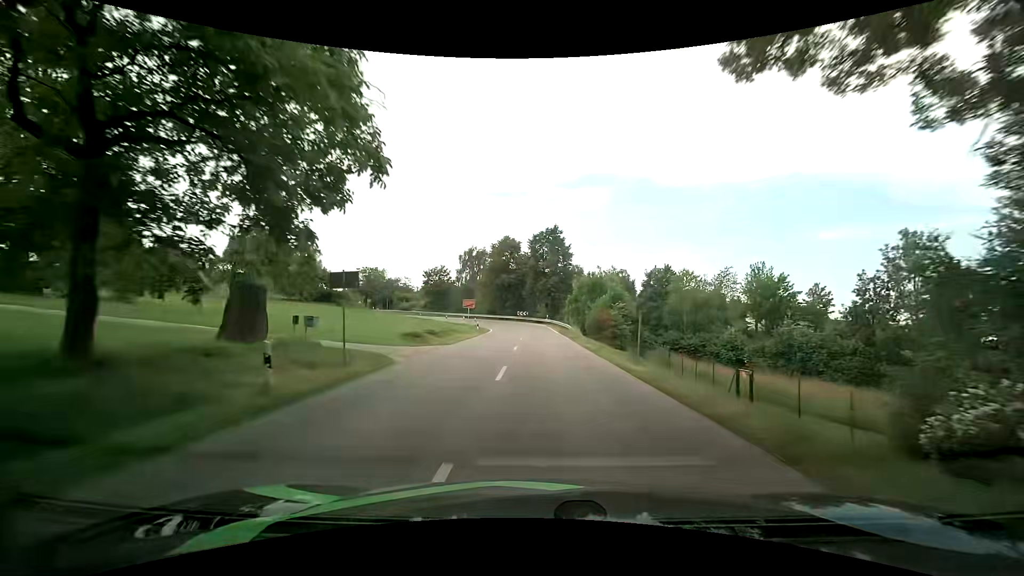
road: tertiary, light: Day
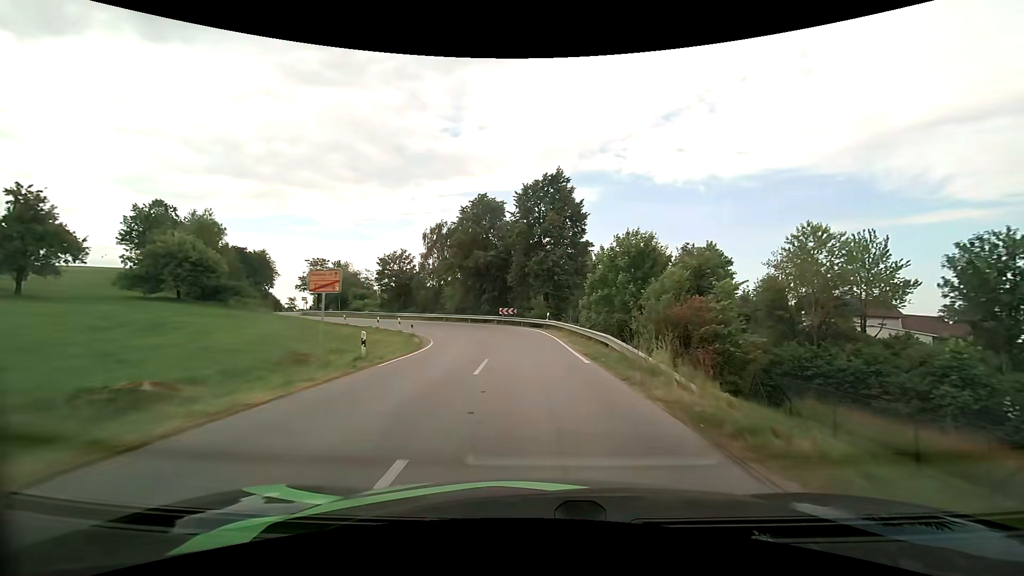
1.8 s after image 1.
(+0.4, +27.0) m; +1°
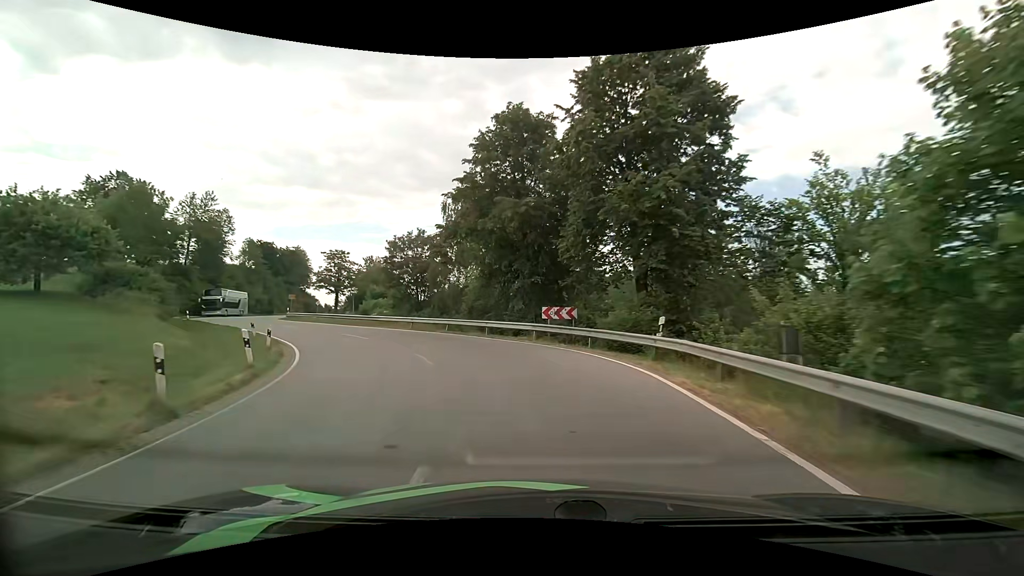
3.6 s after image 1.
(-0.7, +22.7) m; -7°
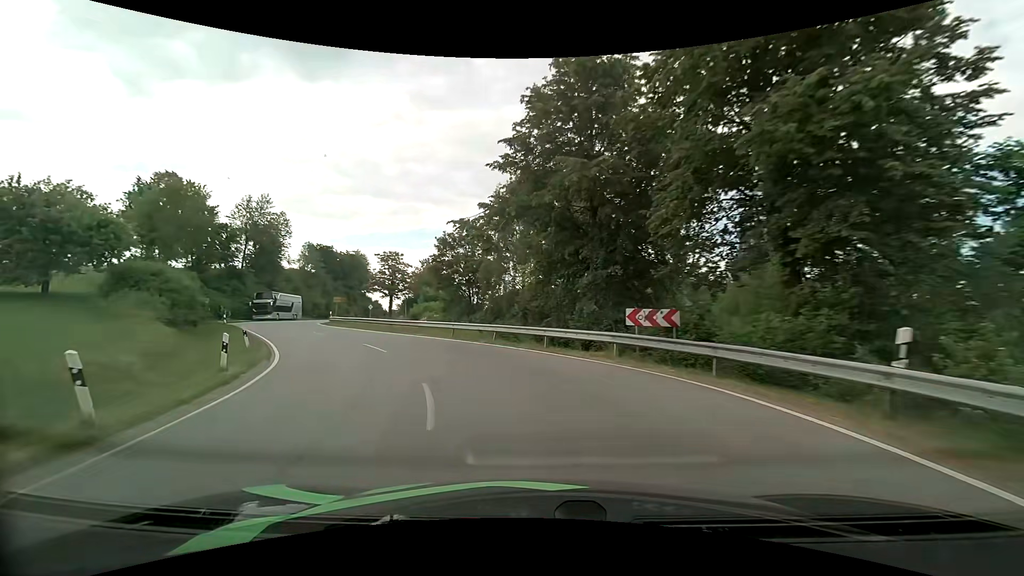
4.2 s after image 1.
(-0.4, +6.6) m; -7°
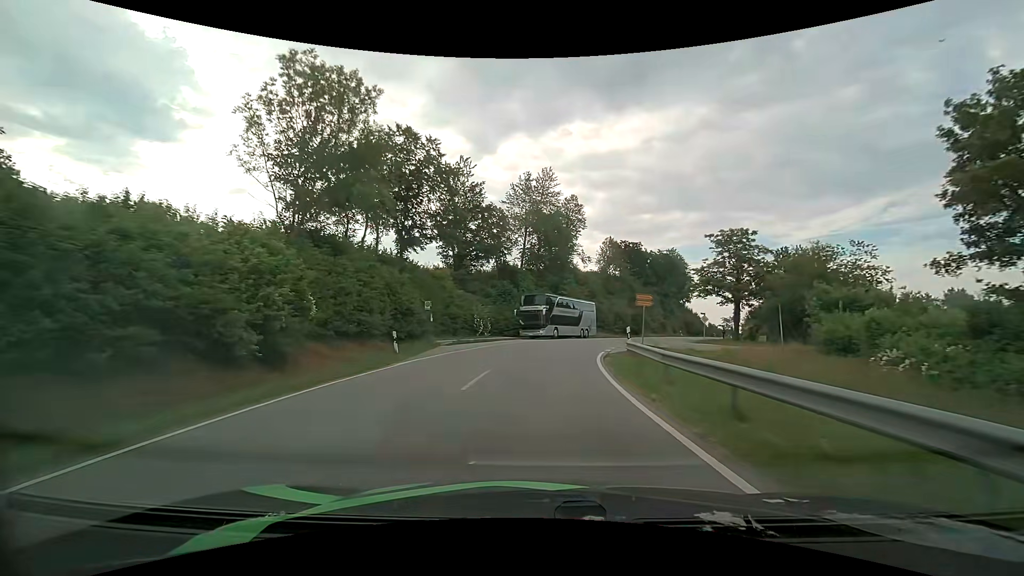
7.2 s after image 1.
(-11.3, +30.3) m; -35°
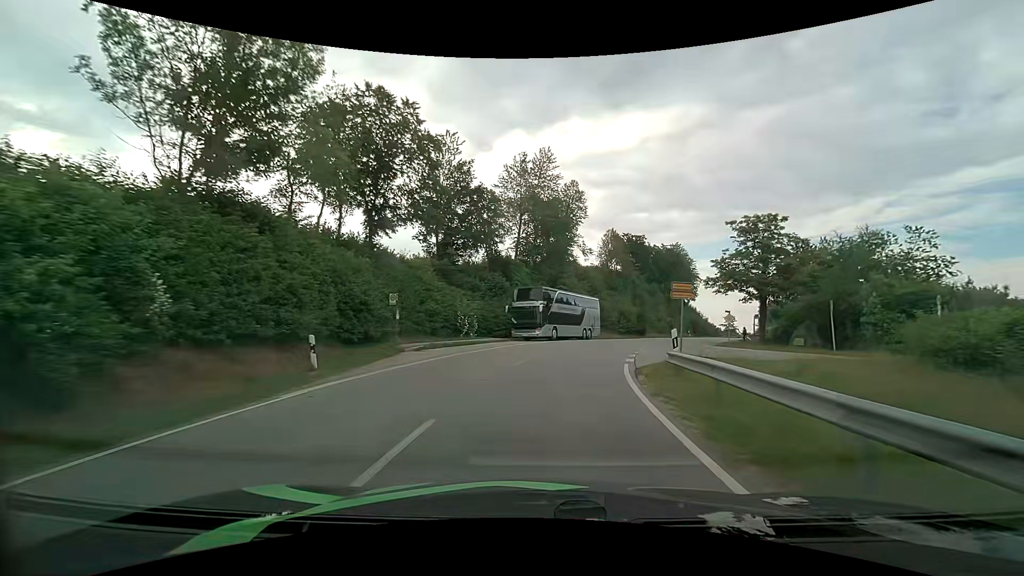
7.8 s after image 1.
(0.0, +7.0) m; +1°
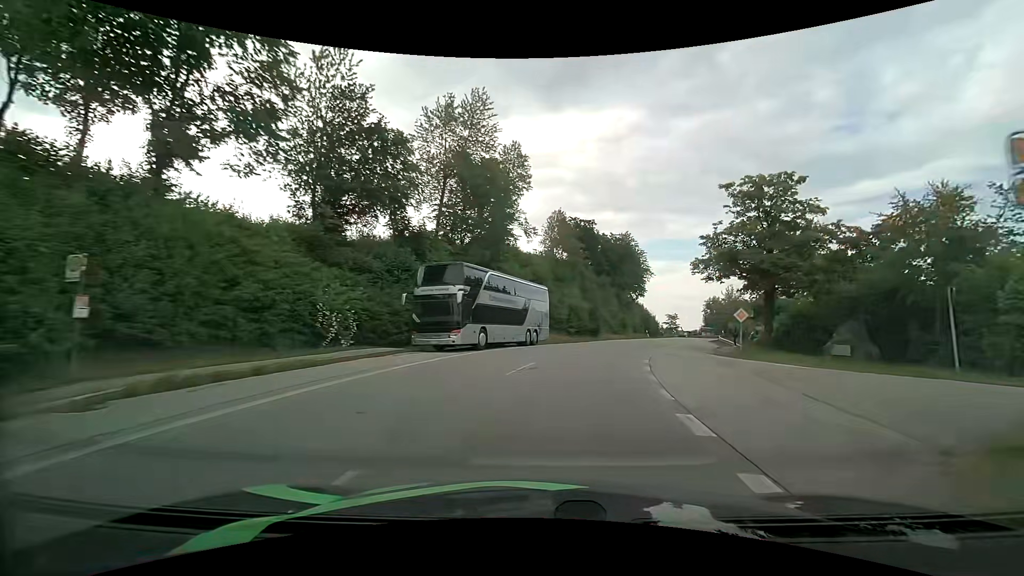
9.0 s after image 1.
(+0.6, +14.5) m; +6°
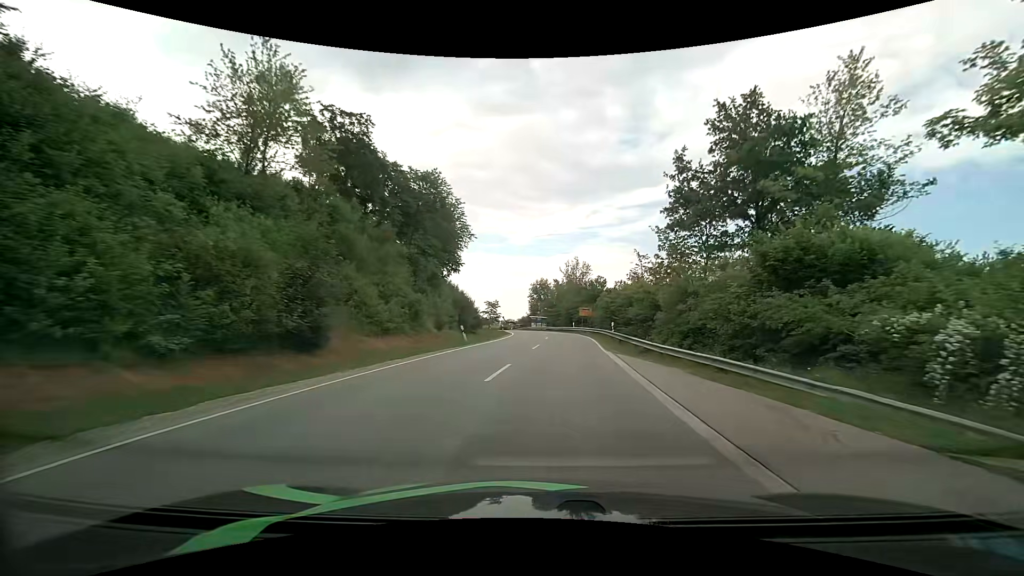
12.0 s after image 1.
(+7.7, +37.2) m; +21°
(0, +10) (+1, +20) (+1, +30) (+2, +40) (+2, +50) (+2, +60) (+1, +70) (-1, +80) (-3, +89) (-6, +99) m
